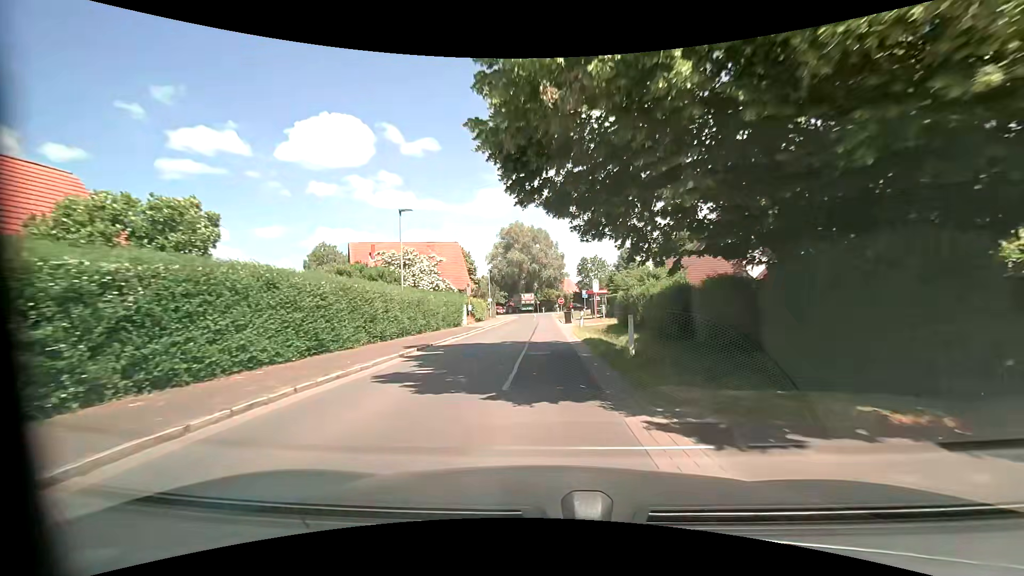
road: tertiary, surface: asphalt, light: Day
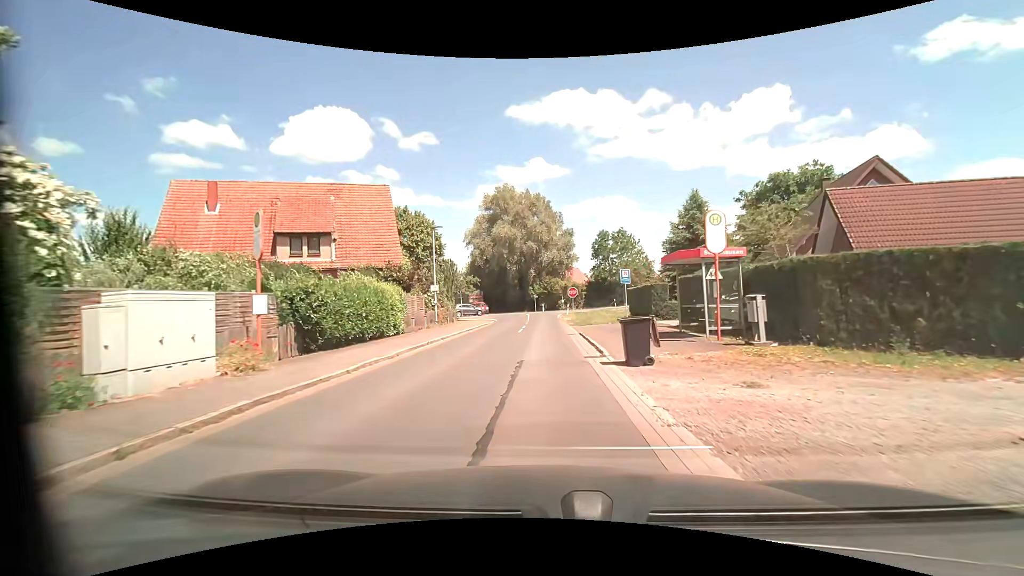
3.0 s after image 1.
(-0.2, +31.4) m; 0°
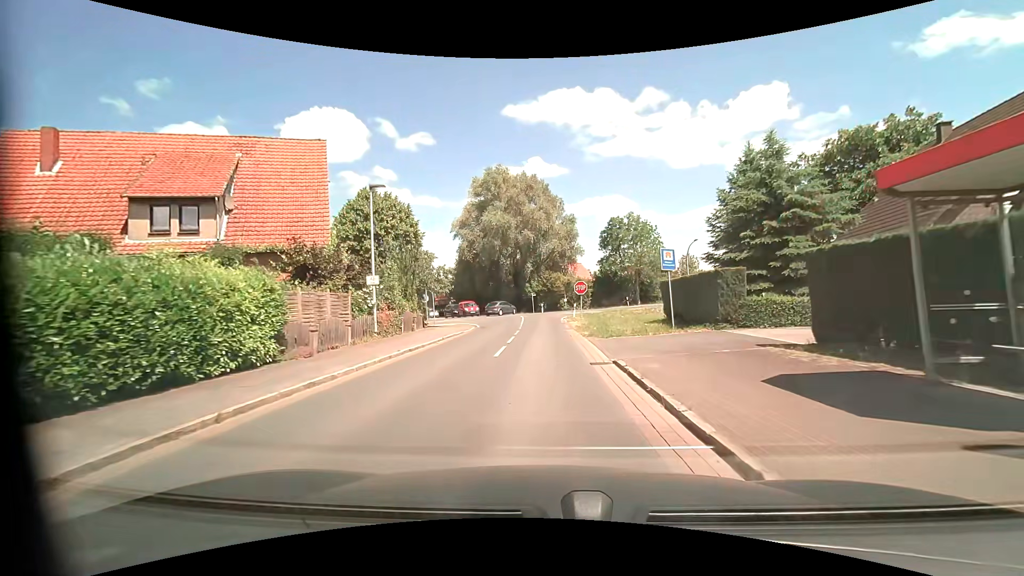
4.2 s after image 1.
(+0.1, +11.0) m; 0°
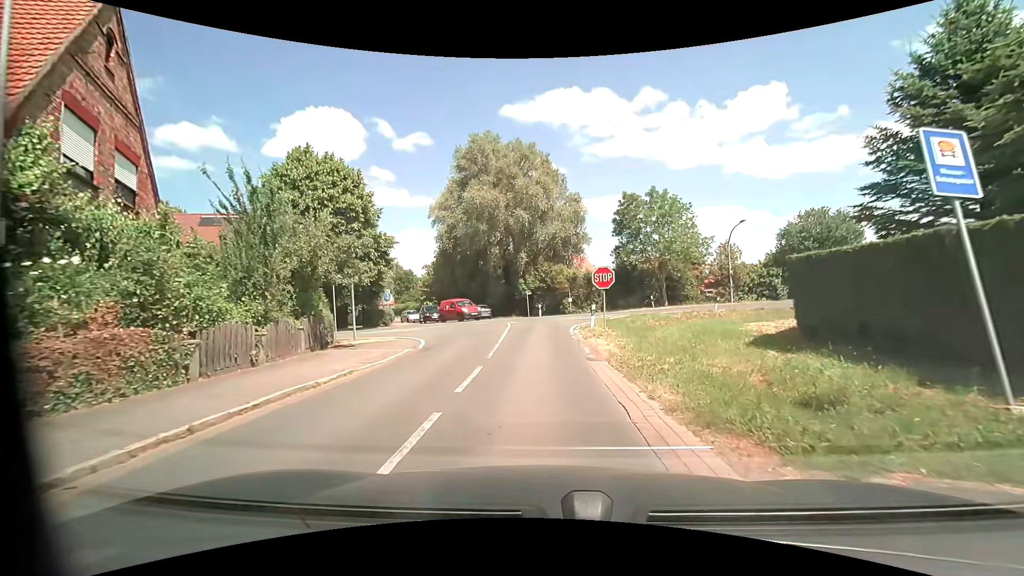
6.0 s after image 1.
(0.0, +13.8) m; 0°
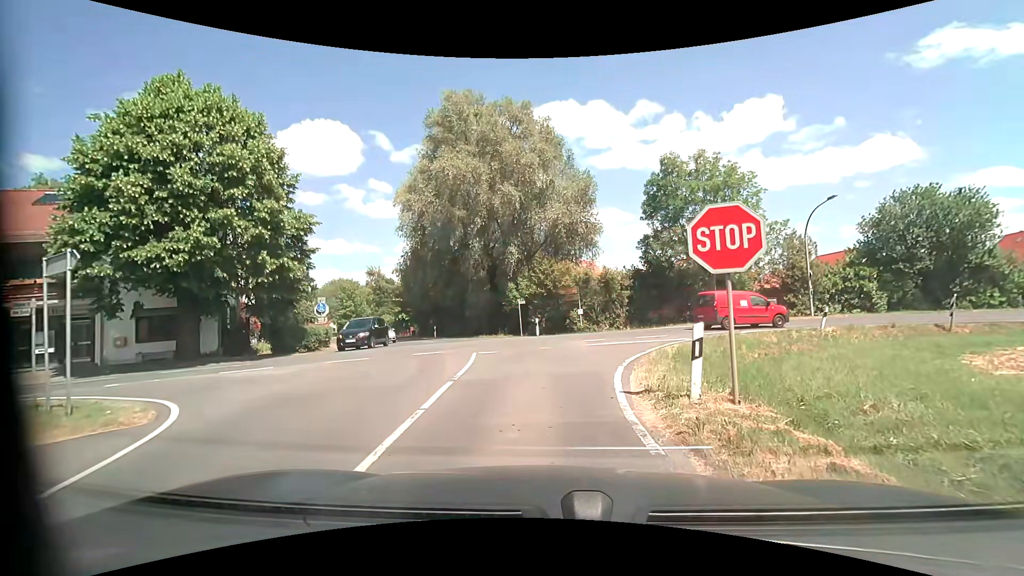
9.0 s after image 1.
(0.0, +13.6) m; -1°
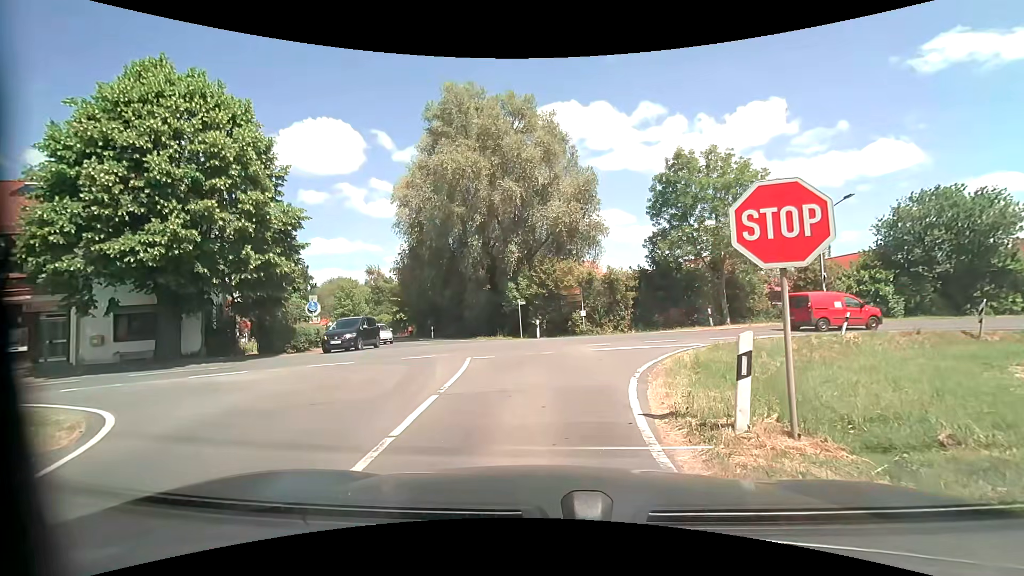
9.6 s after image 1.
(0.0, +1.4) m; -2°
